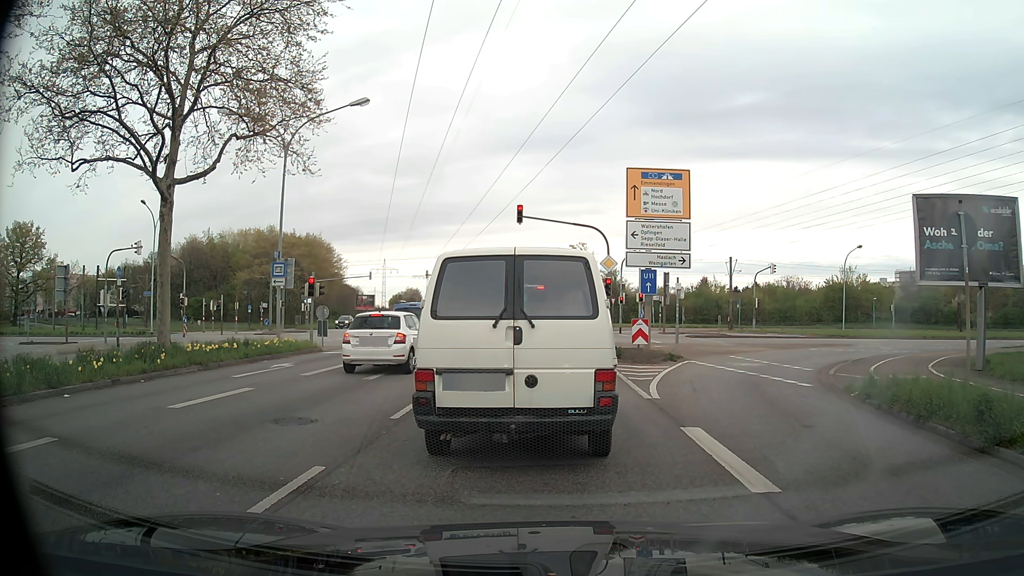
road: primary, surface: asphalt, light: Day
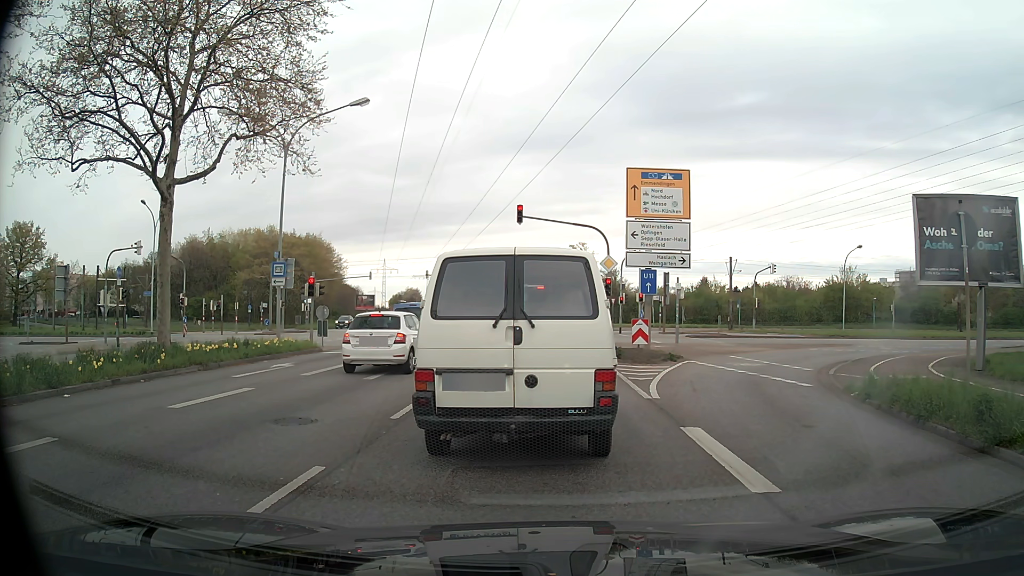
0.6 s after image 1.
(0.0, 0.0) m; 0°
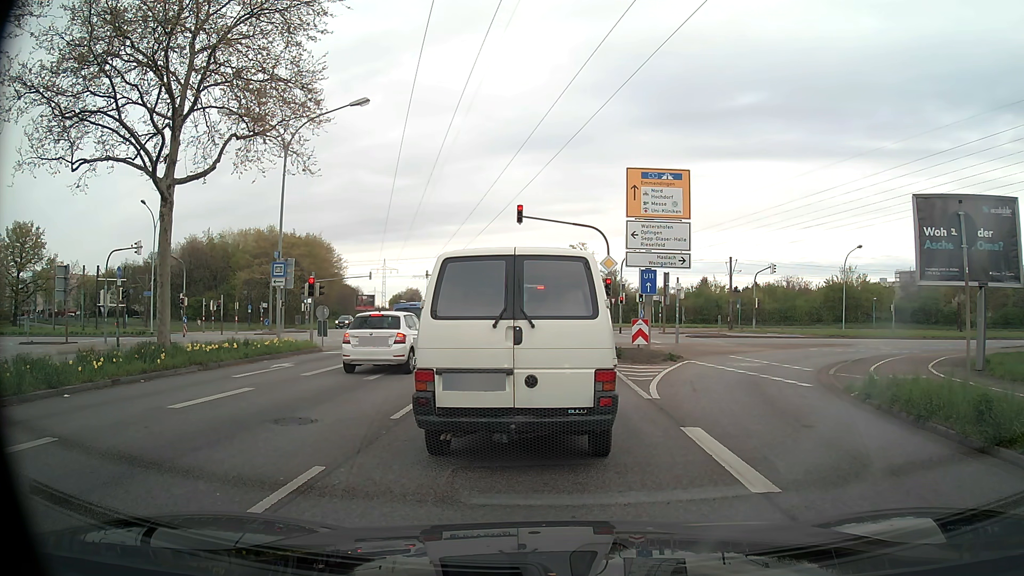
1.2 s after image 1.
(0.0, 0.0) m; 0°
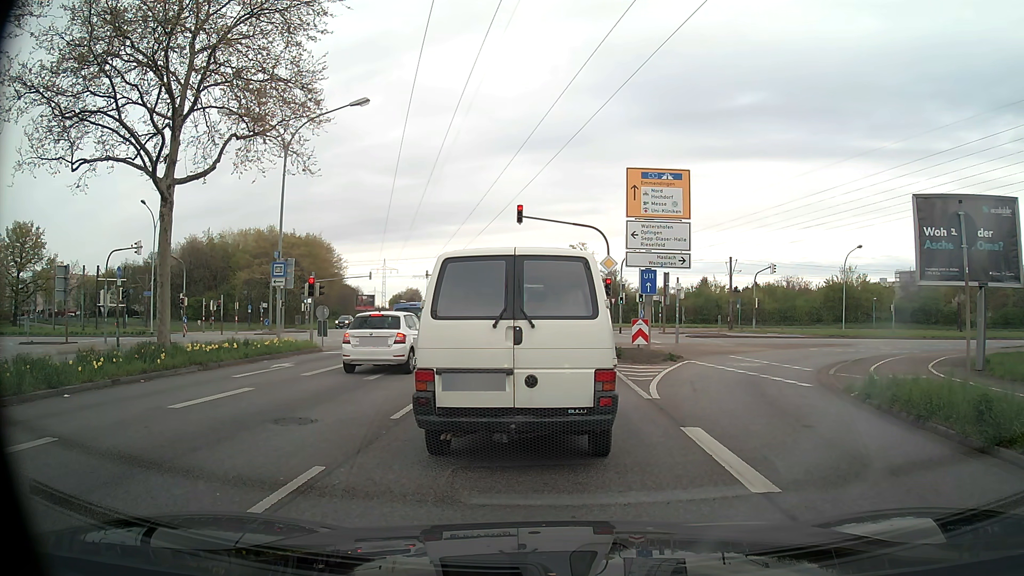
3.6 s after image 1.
(0.0, 0.0) m; 0°
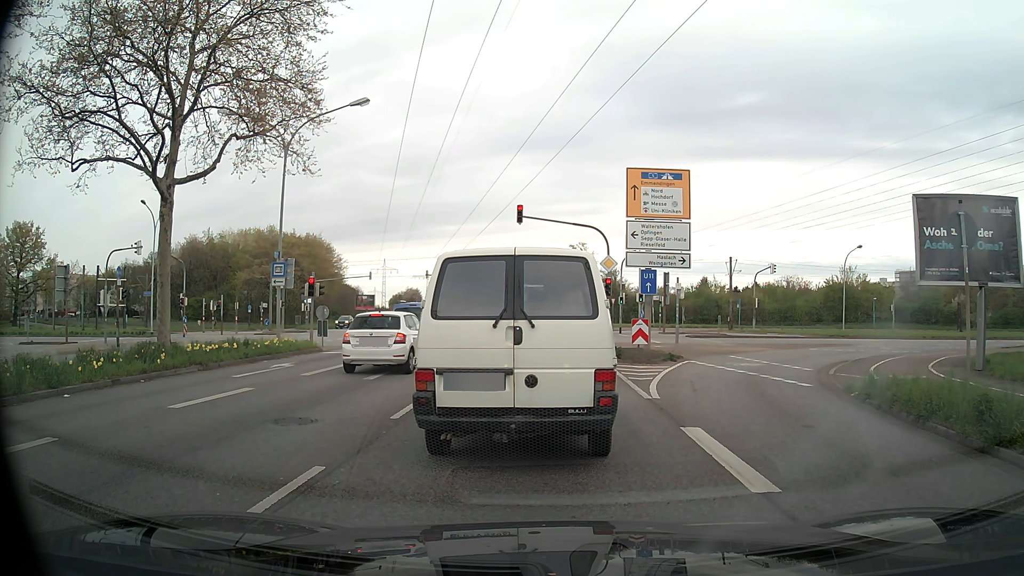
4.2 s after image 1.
(0.0, 0.0) m; 0°
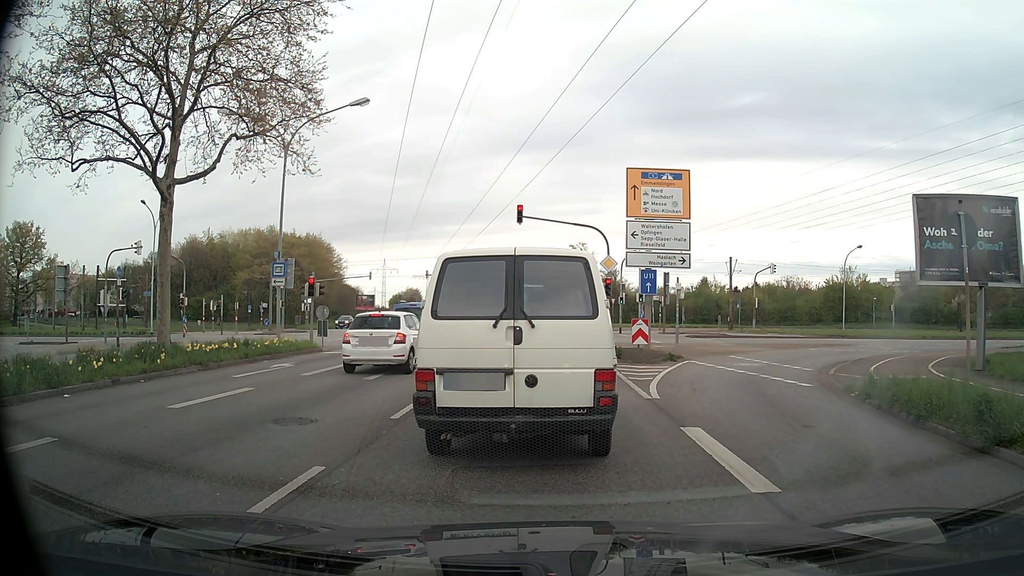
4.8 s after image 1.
(0.0, 0.0) m; 0°
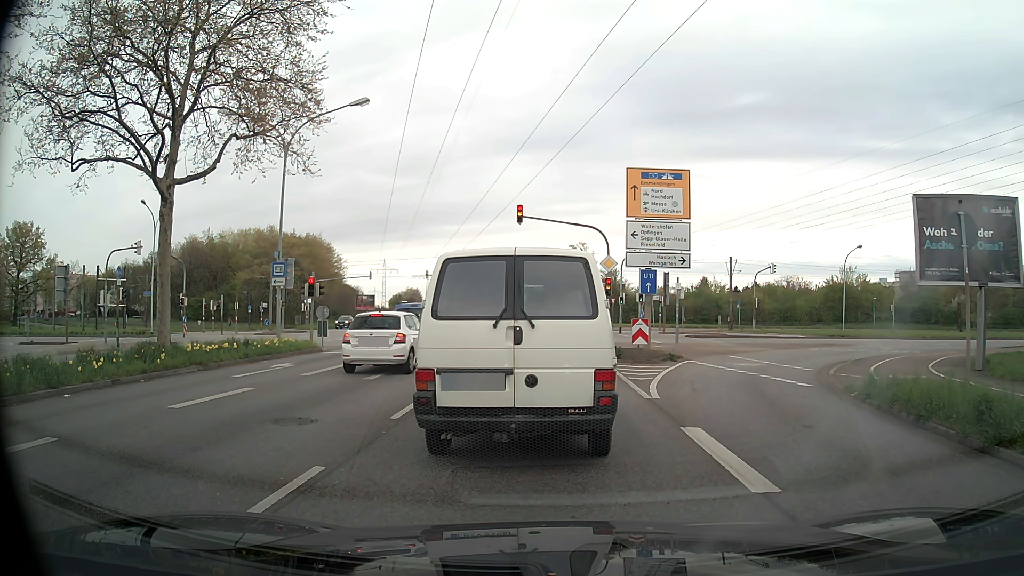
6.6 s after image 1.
(0.0, 0.0) m; 0°
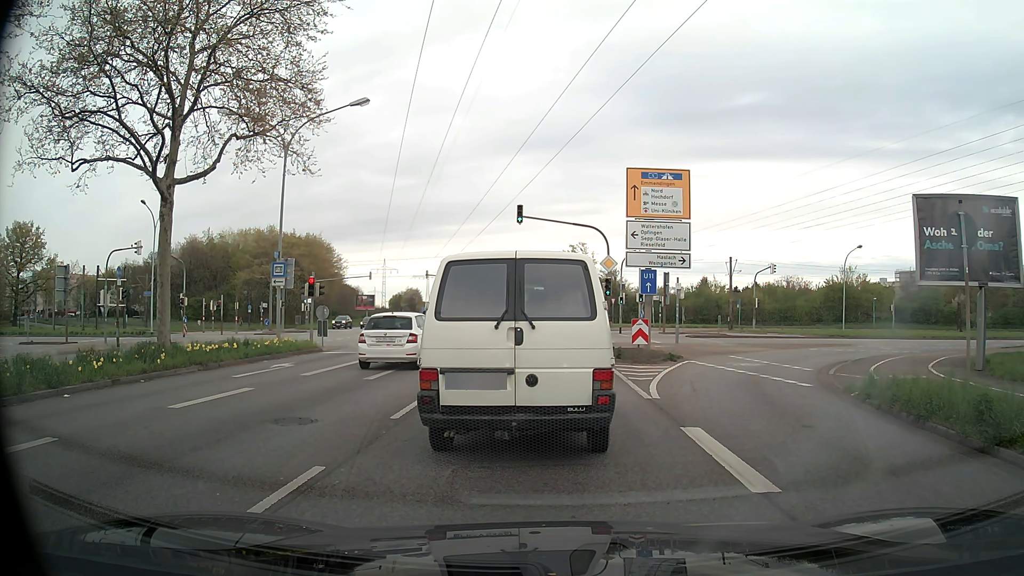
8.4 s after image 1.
(0.0, 0.0) m; 0°
